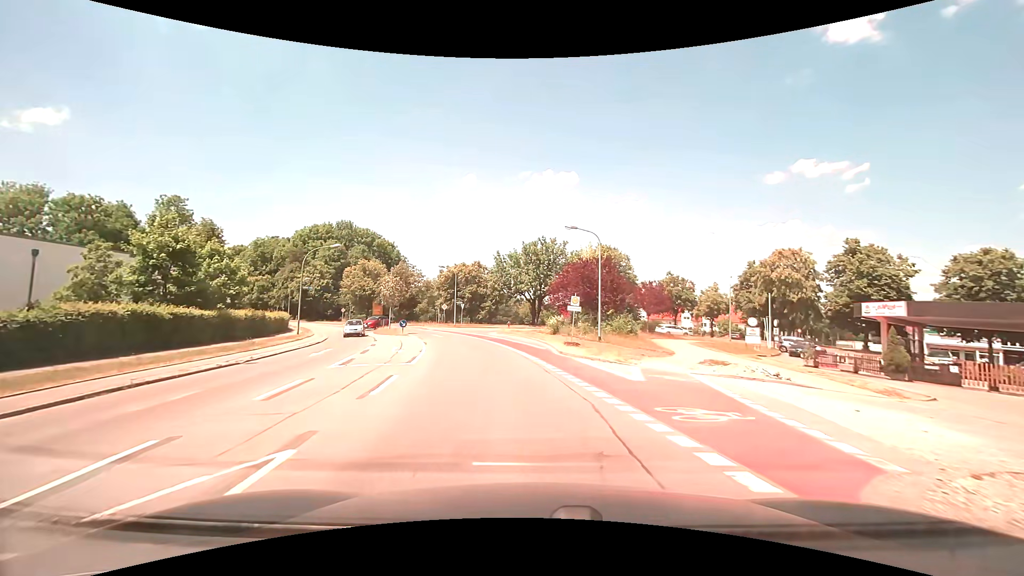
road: secondary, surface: asphalt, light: Day
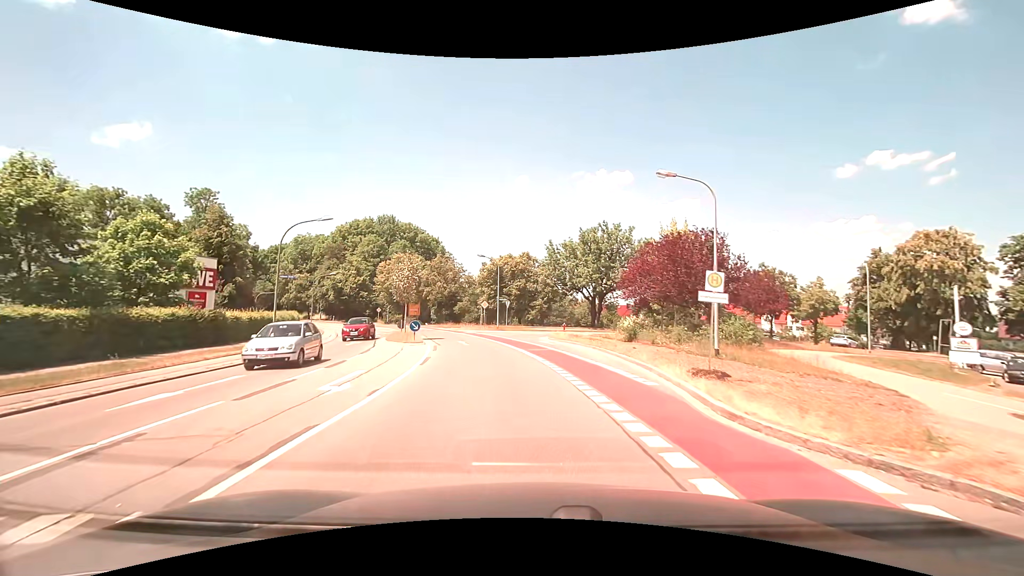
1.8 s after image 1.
(-0.5, +12.0) m; -5°
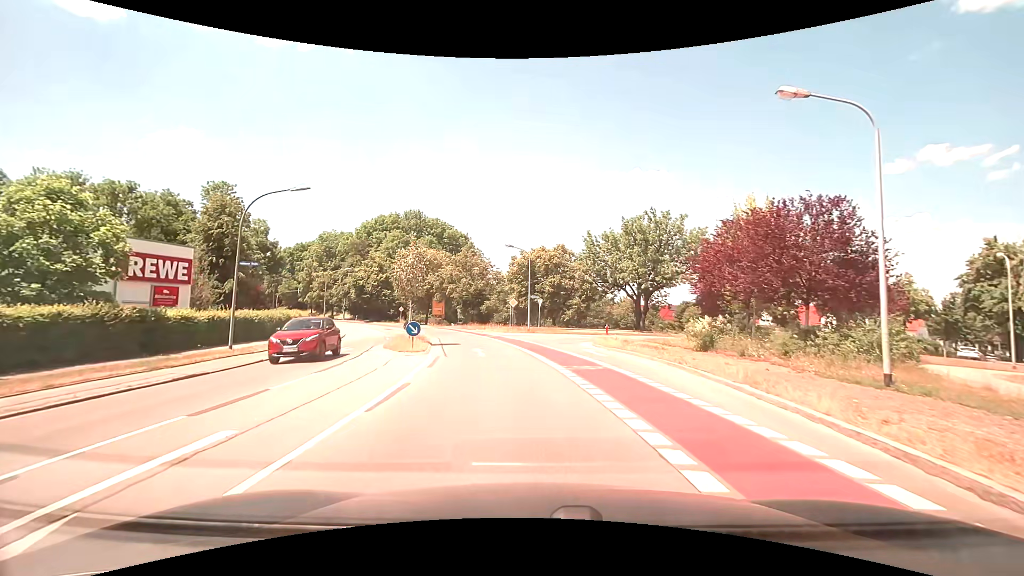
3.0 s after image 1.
(-0.3, +7.4) m; -4°
(0, +10) (0, +20) (+1, +30) (+5, +39) (+14, +43) (+23, +42) (+33, +38) (+41, +32) (+48, +26) (+56, +19) m
